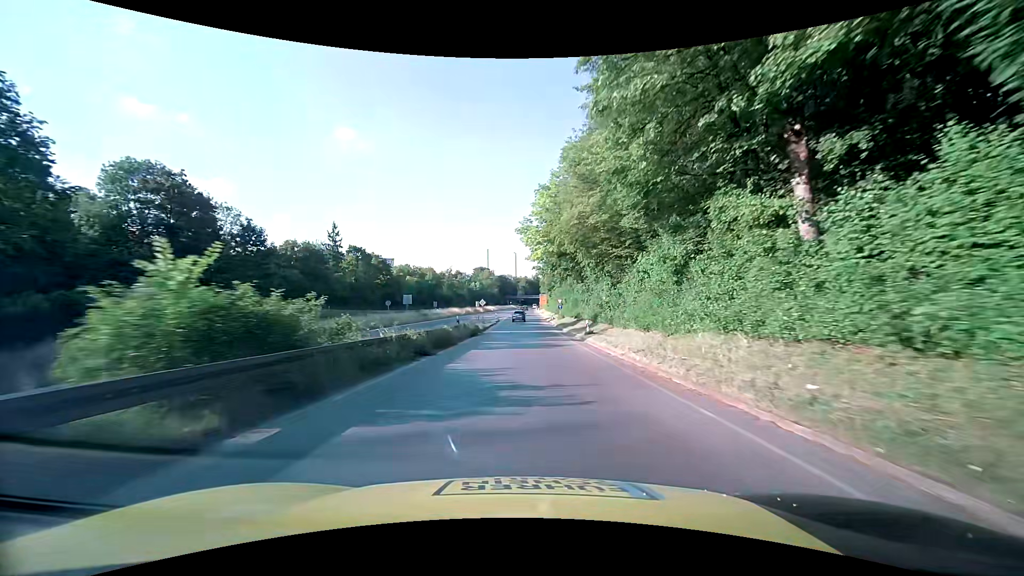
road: trunk_link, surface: asphalt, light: Day
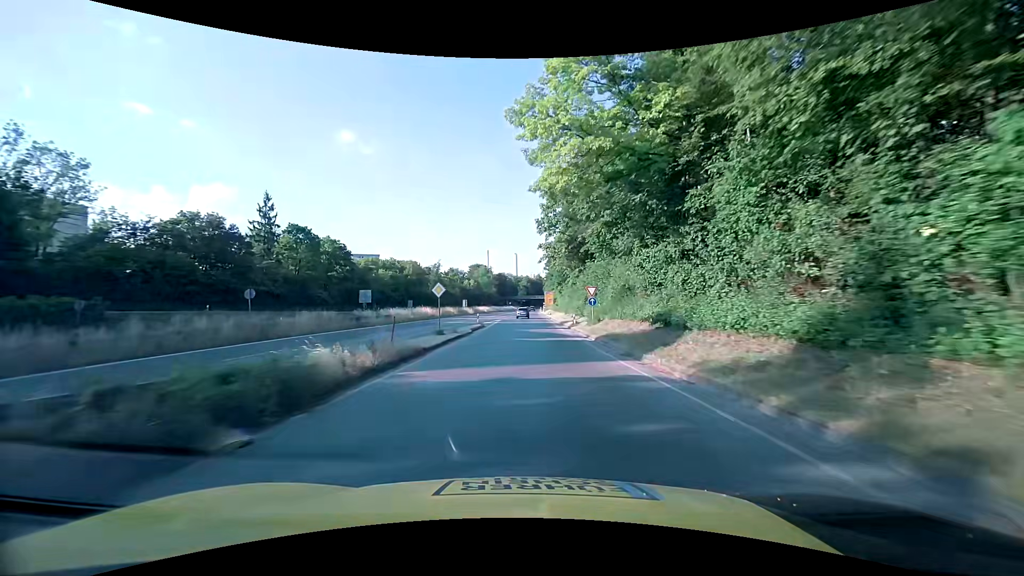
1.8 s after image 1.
(0.0, +29.5) m; 0°
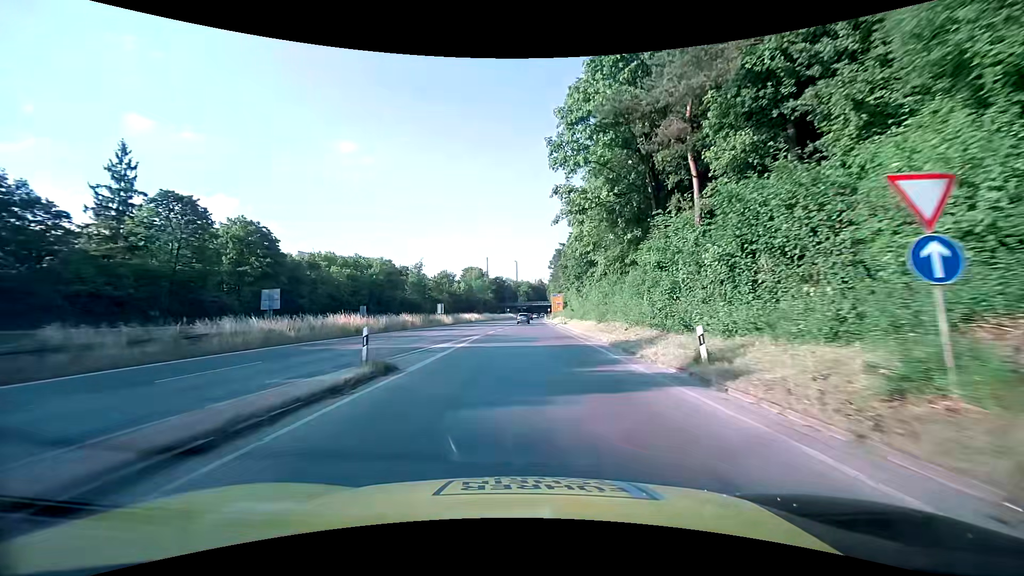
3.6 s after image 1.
(-0.1, +29.4) m; 0°
(0, +10) (0, +20) (0, +30) (0, +40) (0, +50) (0, +60) (0, +70) (0, +80) (0, +90) (0, +100) m
